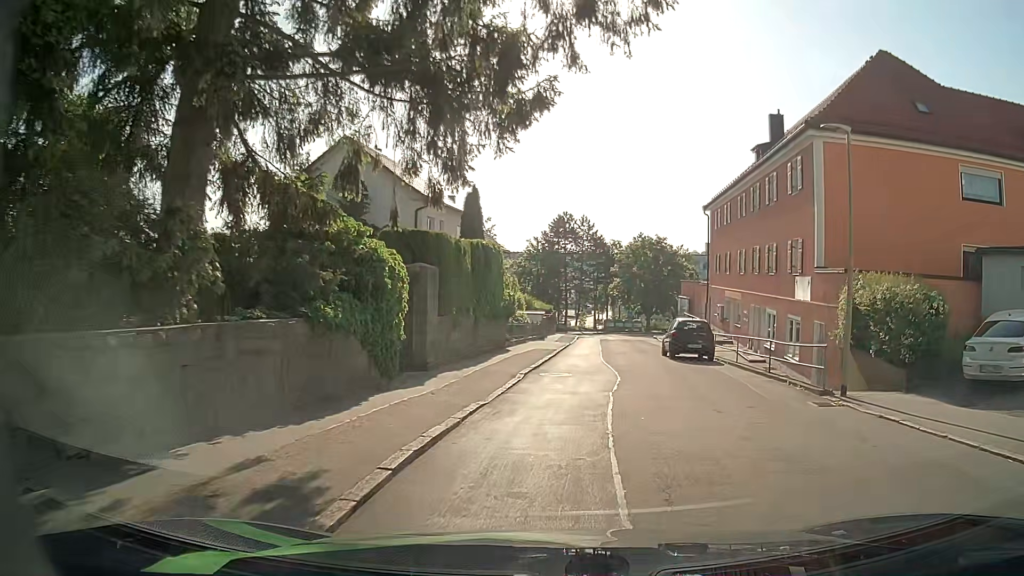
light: Day
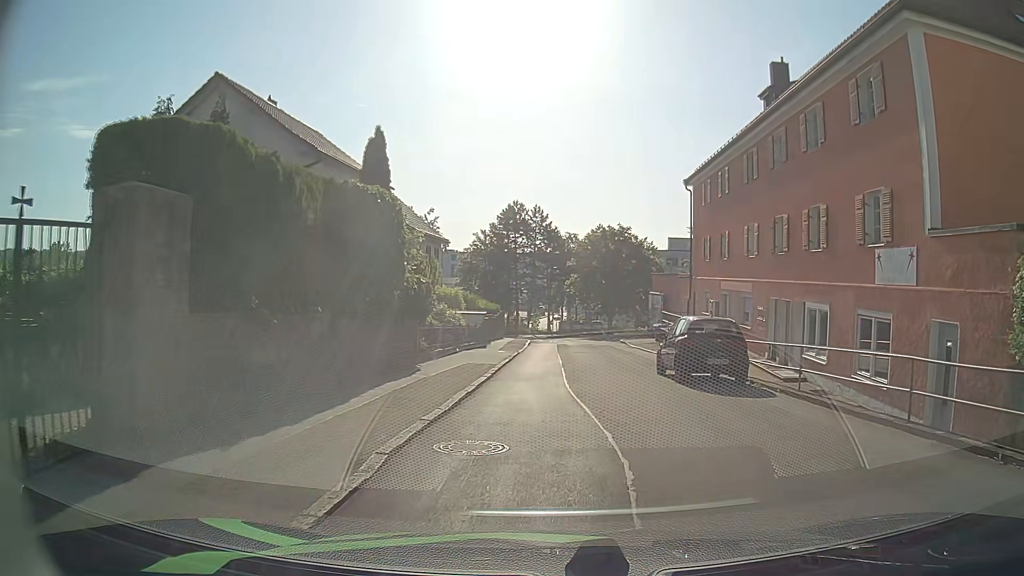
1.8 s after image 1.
(+0.2, +9.5) m; +3°
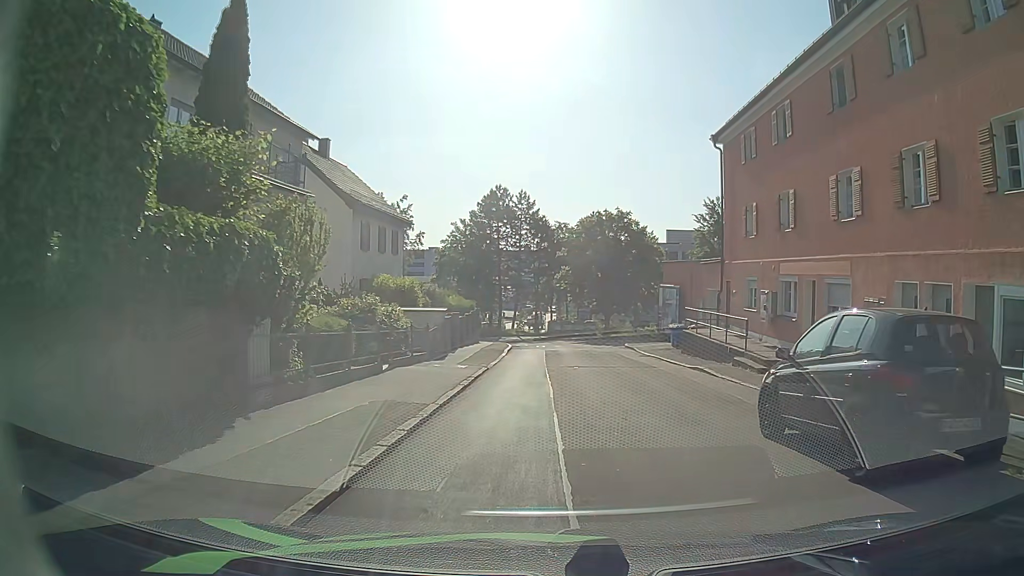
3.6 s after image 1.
(+0.2, +9.7) m; +1°
